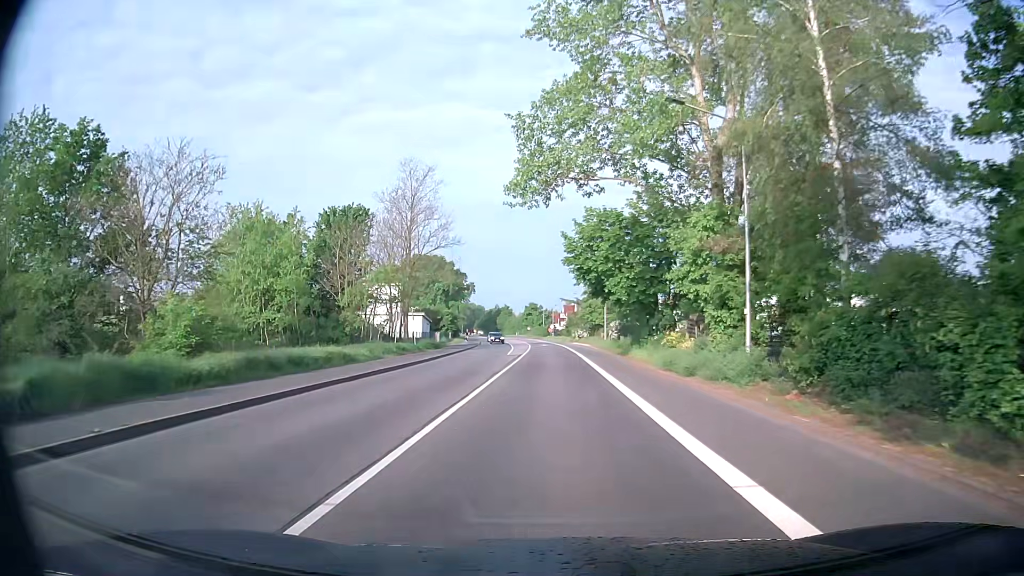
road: secondary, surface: asphalt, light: Day
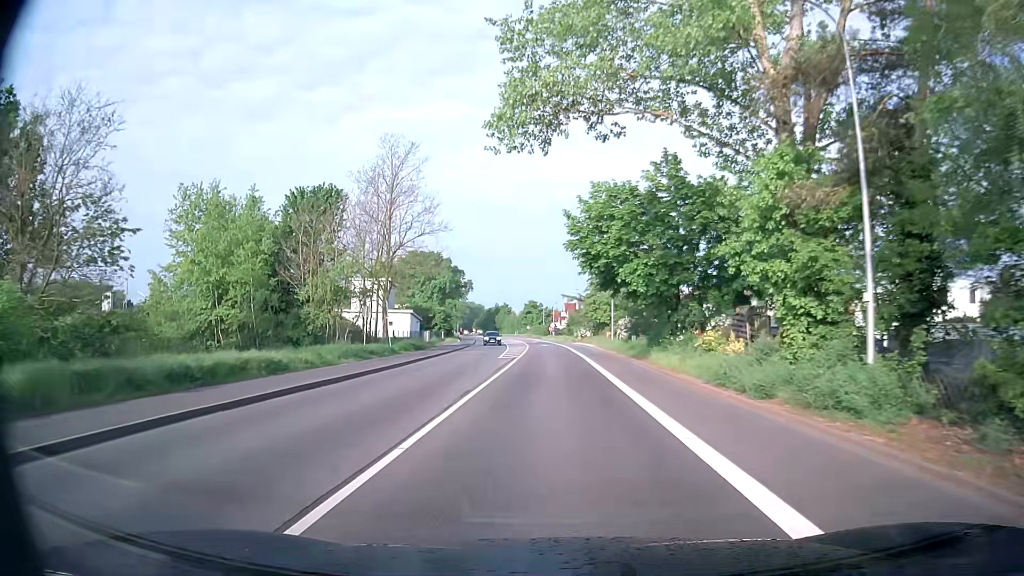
(+0.1, +7.4) m; 0°
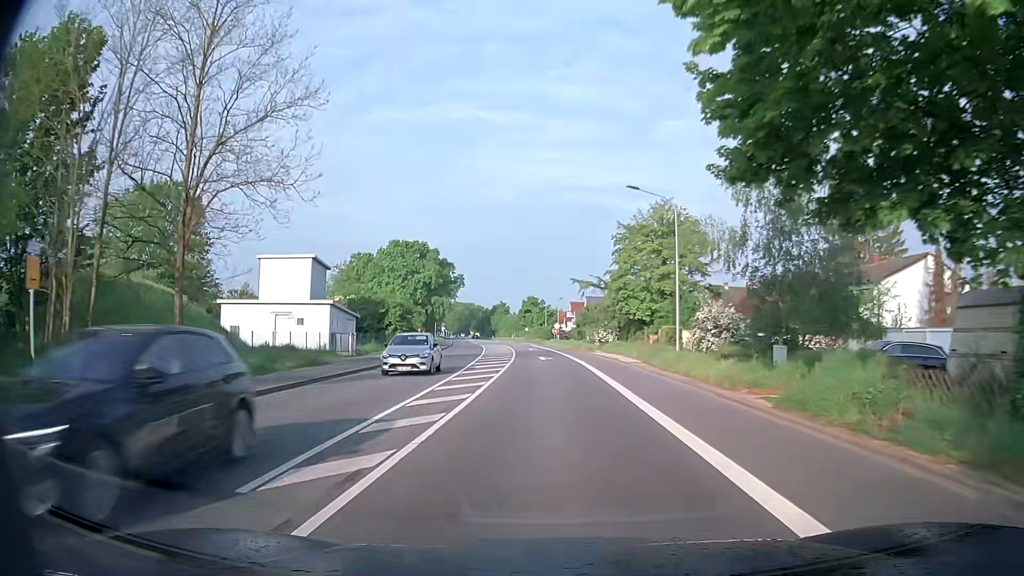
(+0.1, +29.6) m; -1°
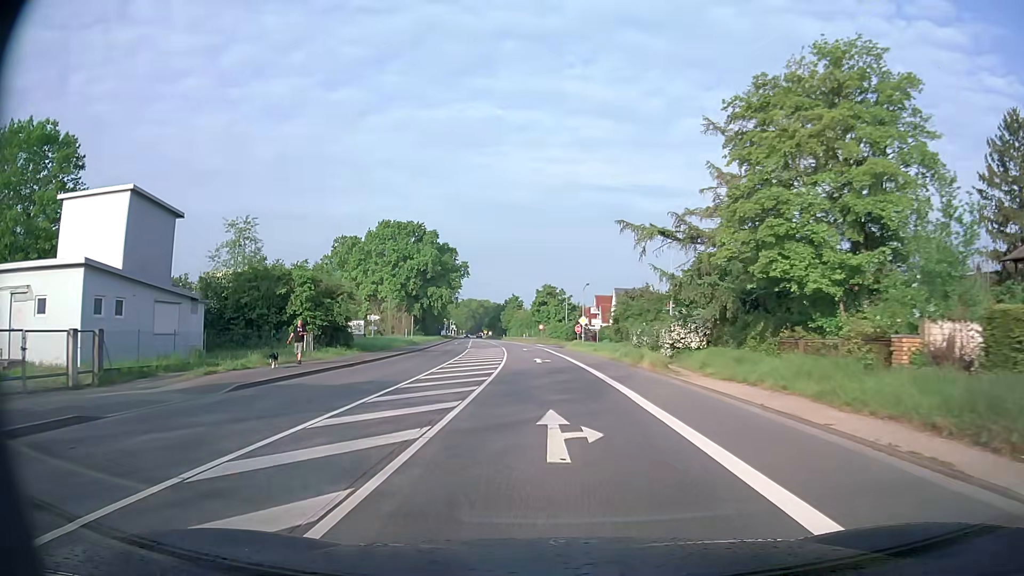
(+0.1, +29.7) m; -1°
(0, +10) (0, +20) (-1, +30) (-1, +40) (-2, +50) (-3, +60) (-4, +70) (-5, +80) (-6, +90) (-8, +100) m
